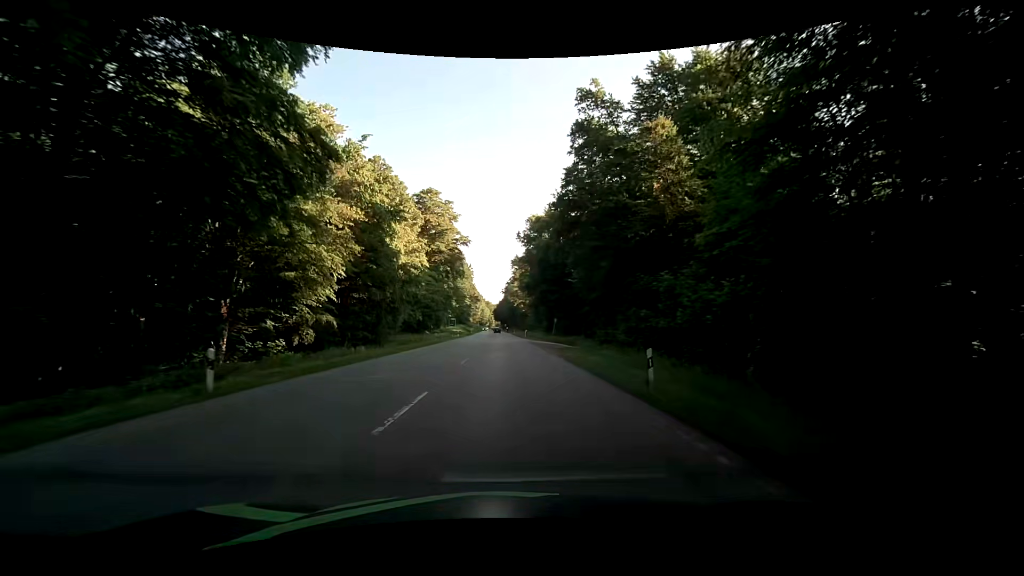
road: secondary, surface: asphalt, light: Day
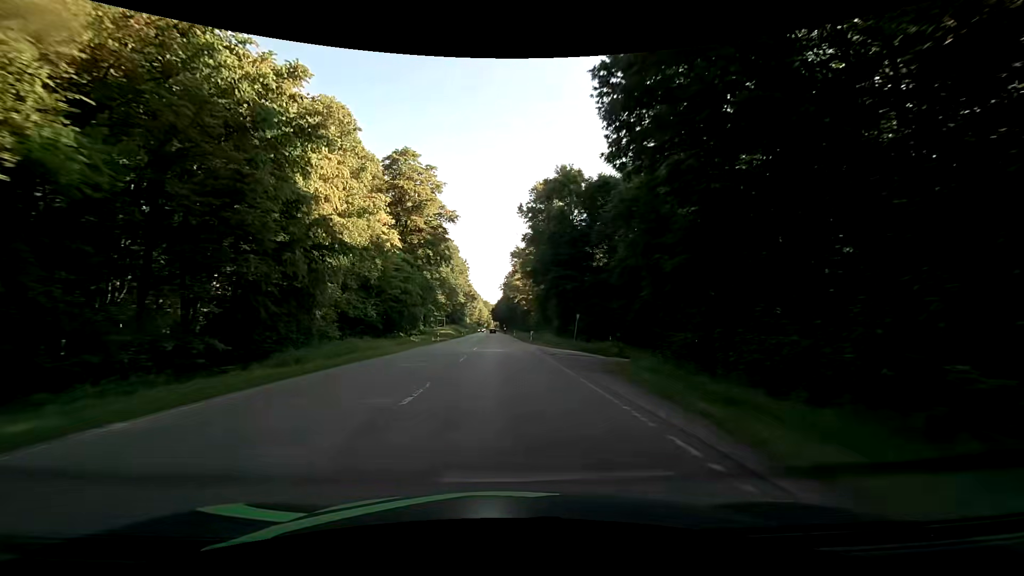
(+0.2, +21.4) m; 0°
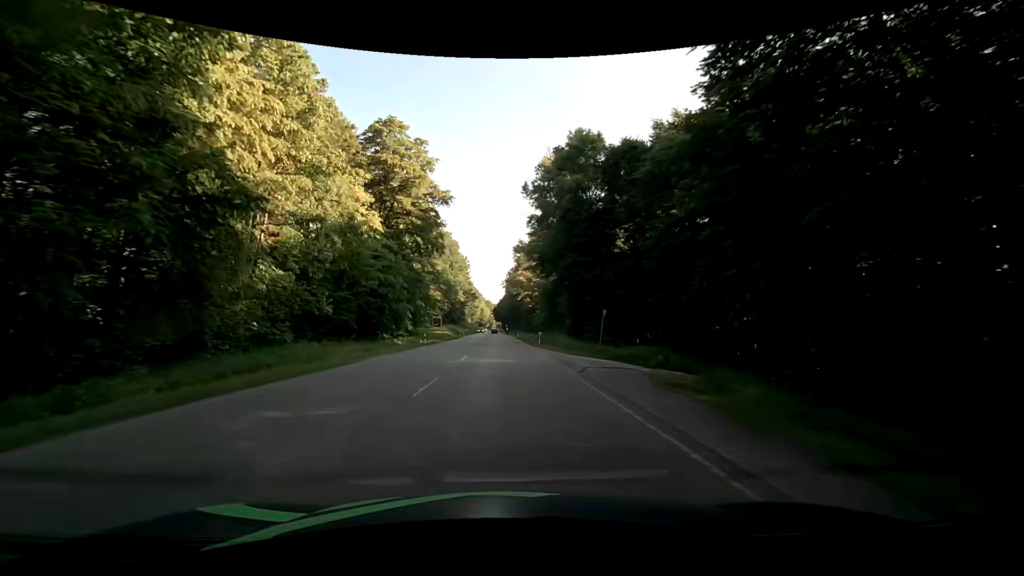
(0.0, +10.7) m; 0°
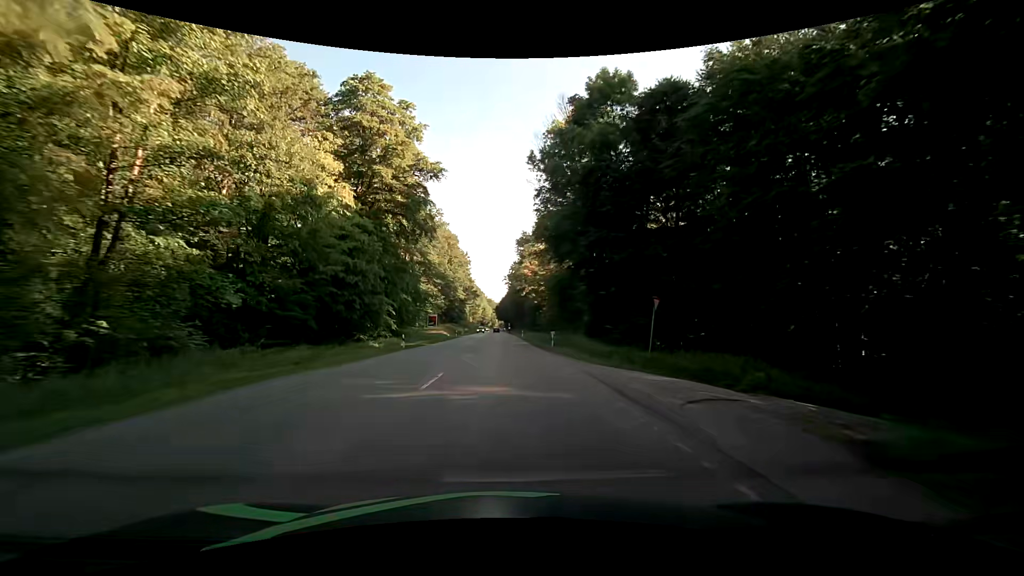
(-0.1, +10.7) m; -1°
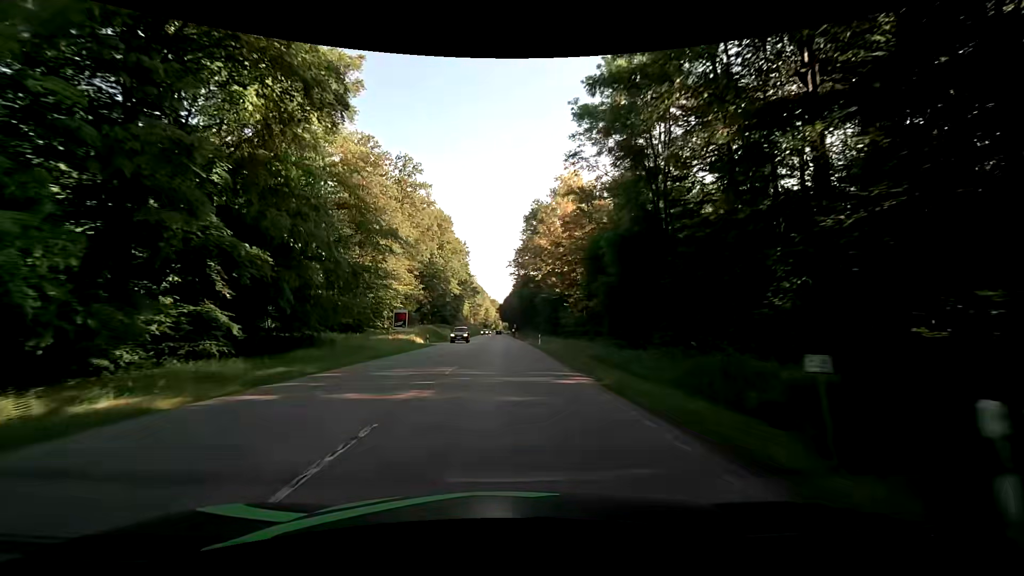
(+0.2, +32.2) m; +1°
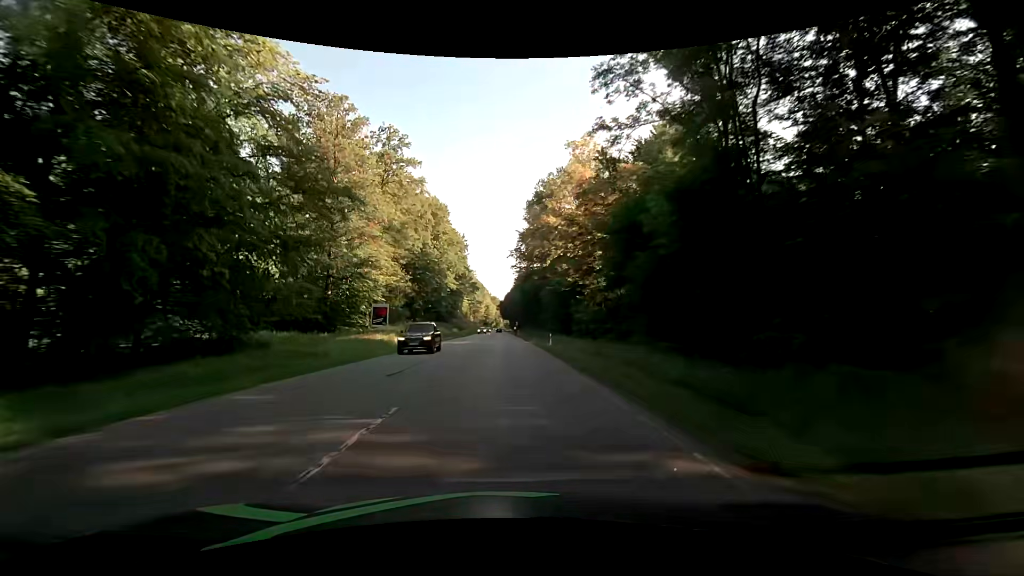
(-0.1, +10.7) m; 0°
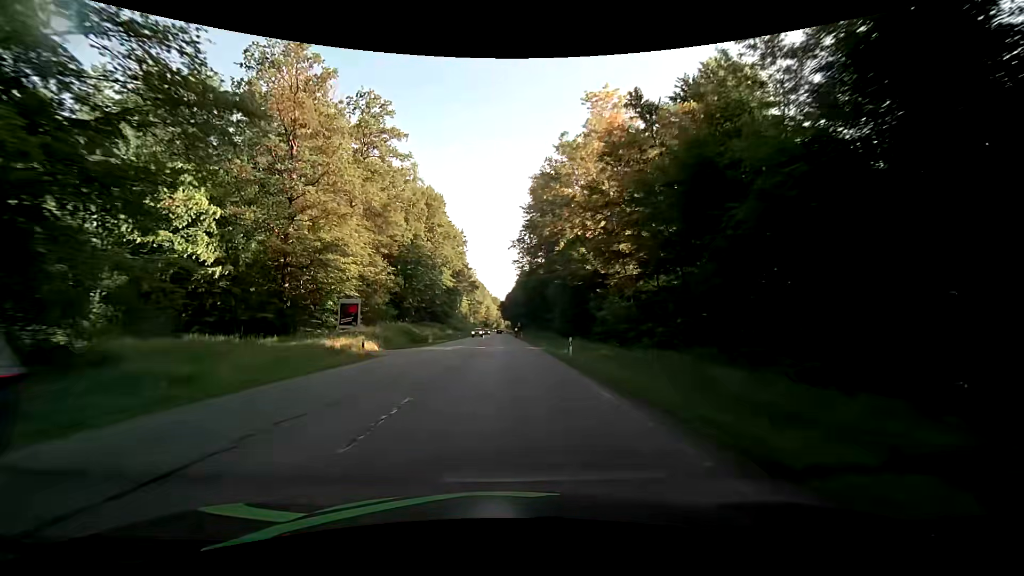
(-0.1, +10.7) m; -1°
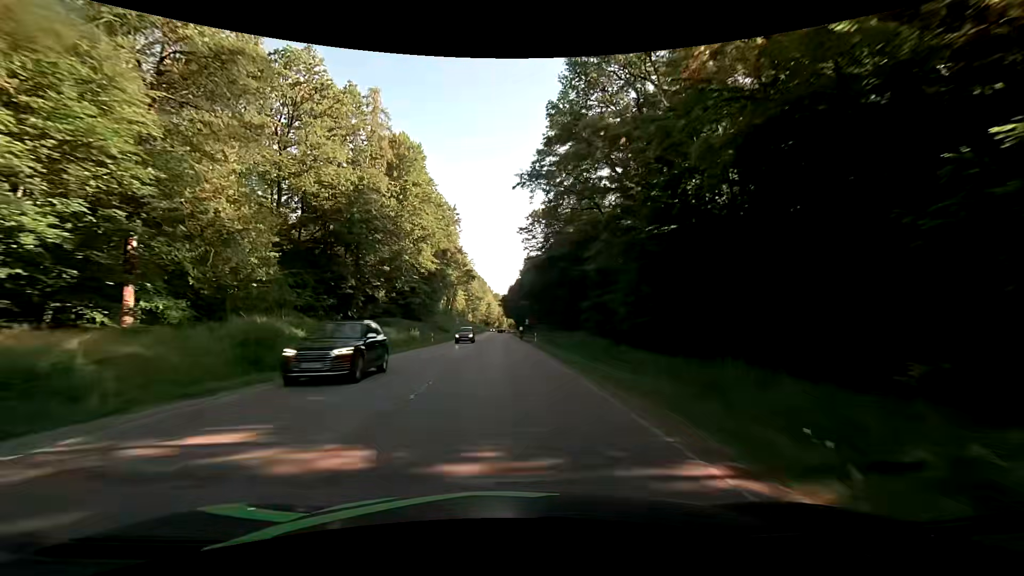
(+0.1, +32.2) m; 0°
(0, +10) (0, +20) (0, +30) (0, +40) (0, +50) (0, +60) (0, +70) (-1, +80) (-1, +90) (-1, +100) m
